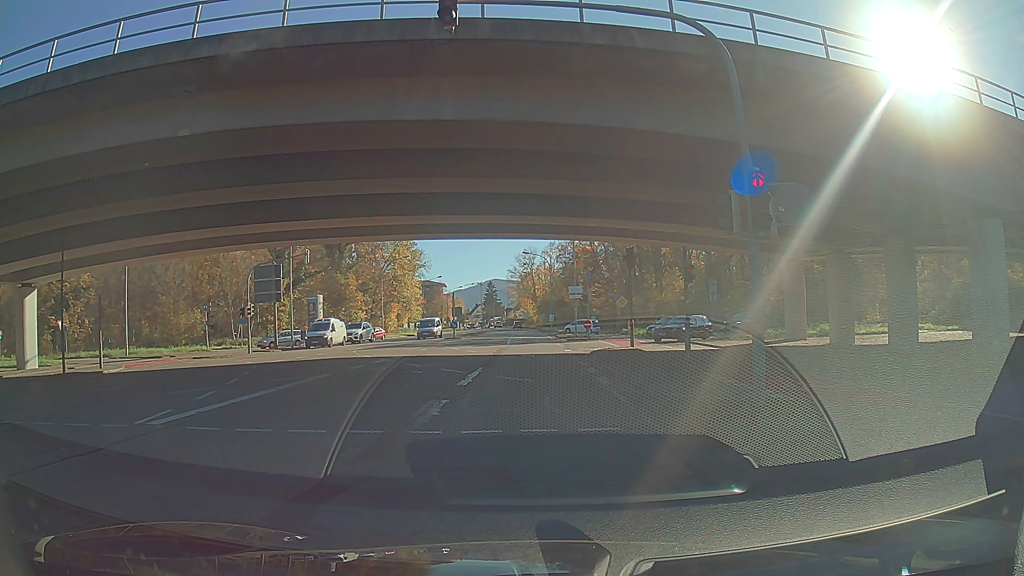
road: secondary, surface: asphalt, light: Day
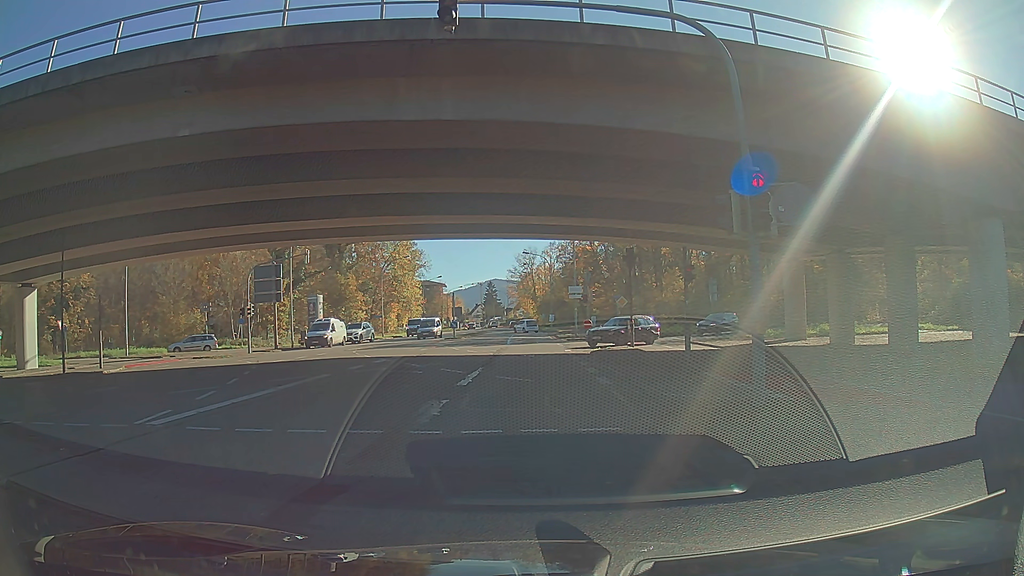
(0.0, 0.0) m; 0°
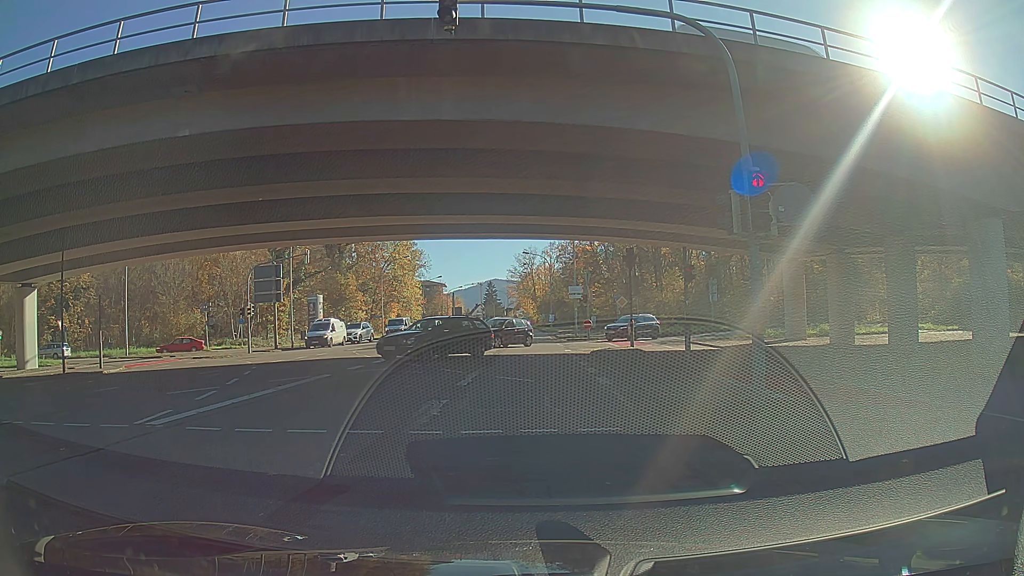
(0.0, 0.0) m; 0°
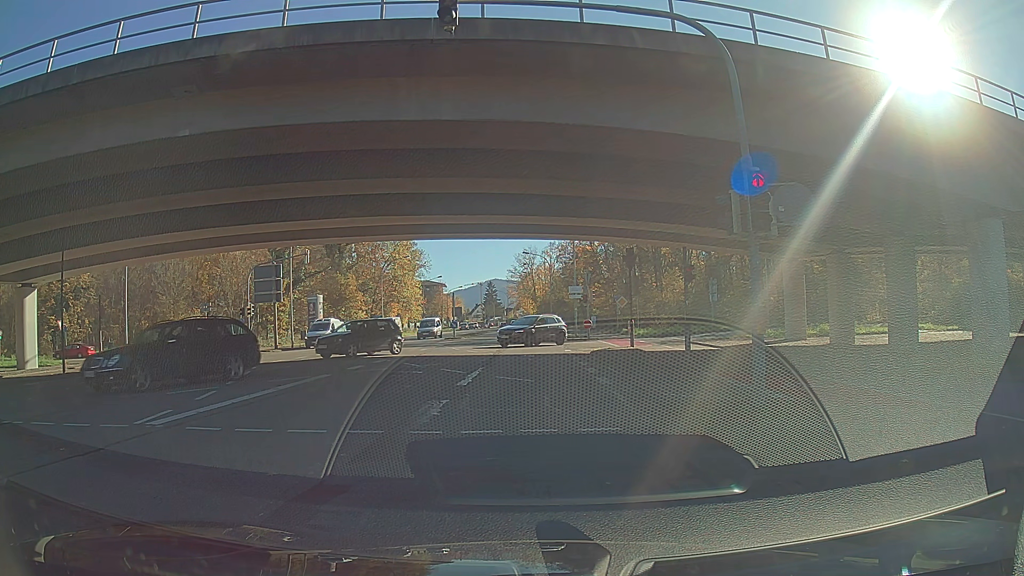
(0.0, 0.0) m; 0°
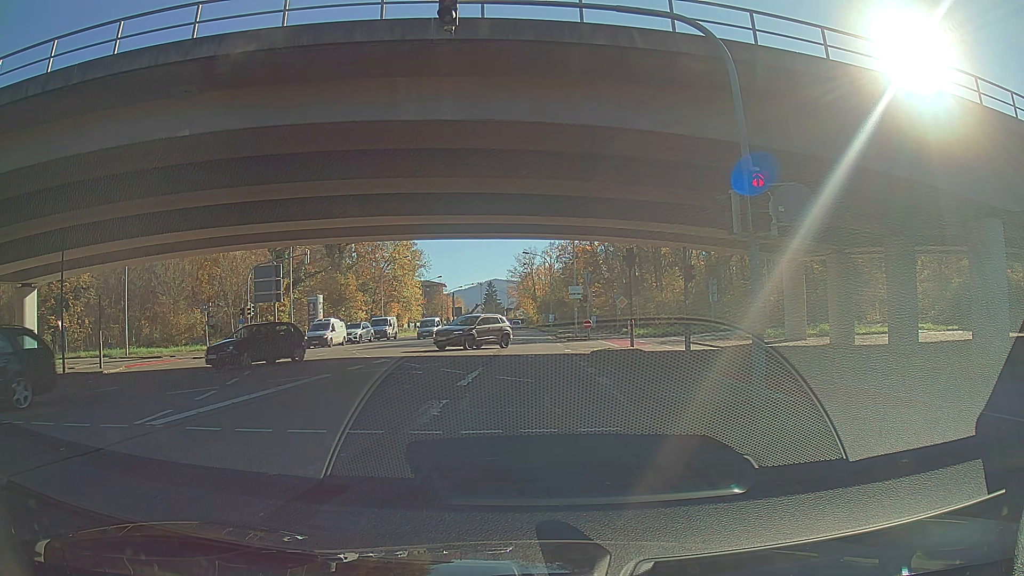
(0.0, 0.0) m; 0°
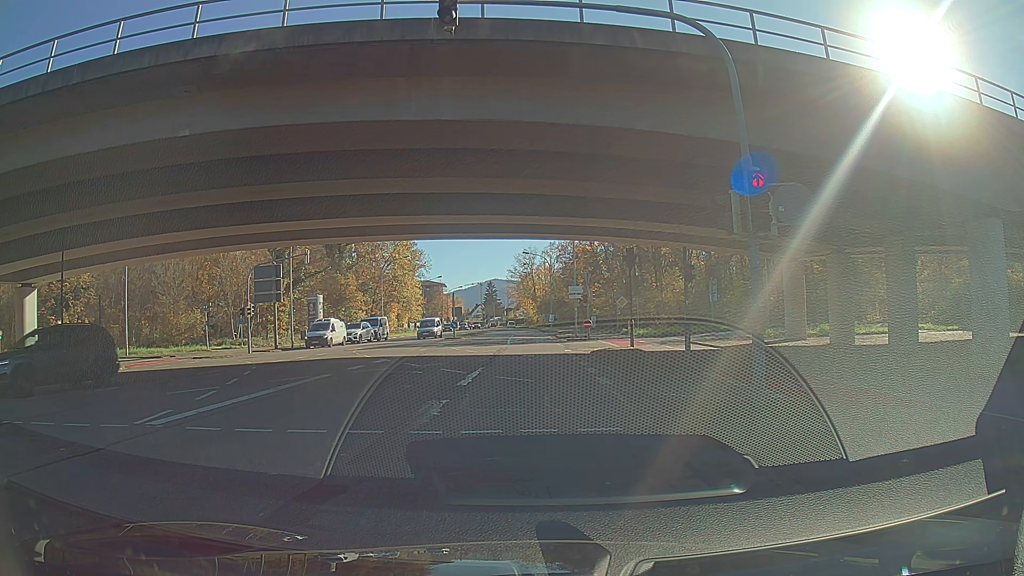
(0.0, 0.0) m; 0°
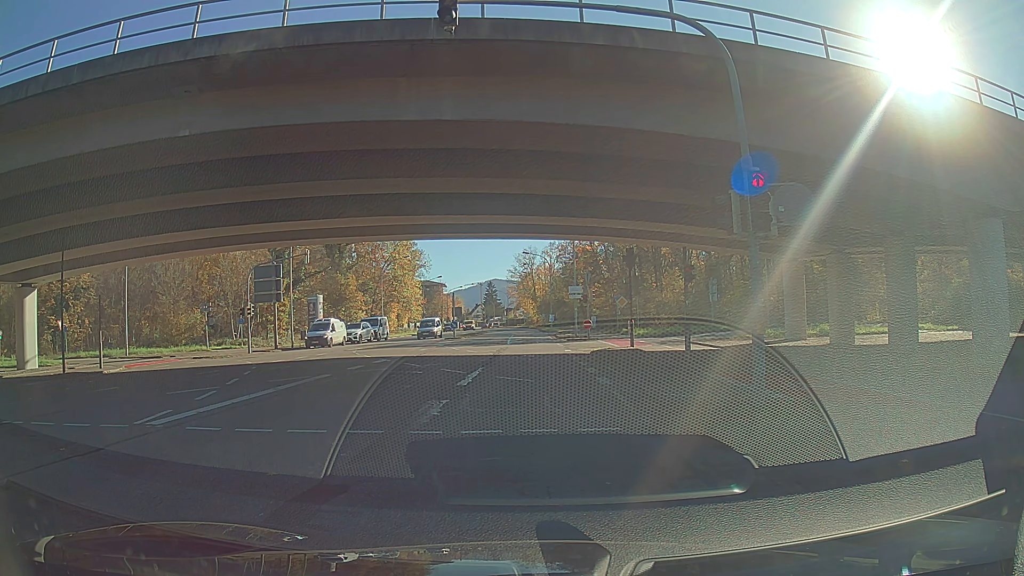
(0.0, 0.0) m; 0°
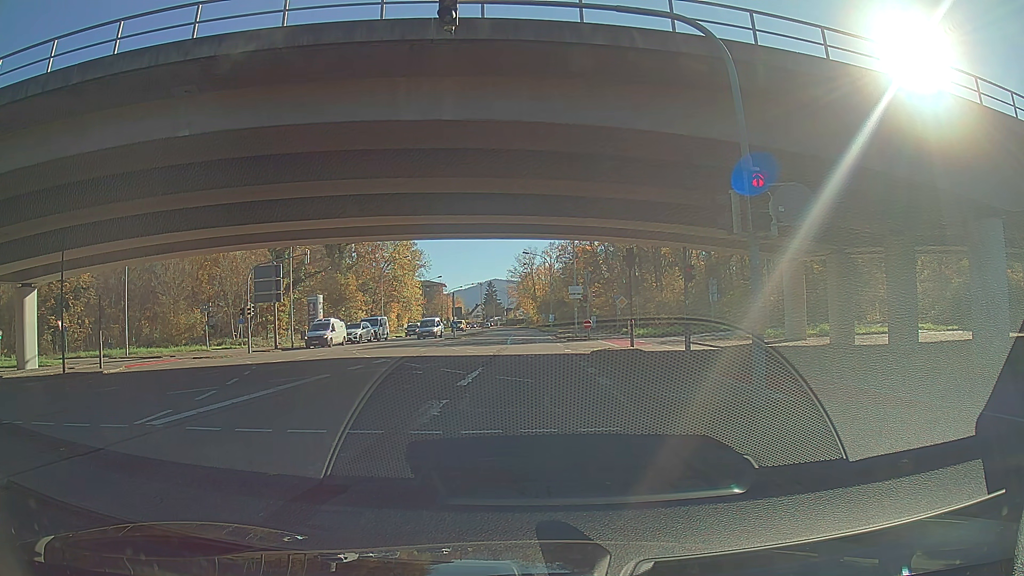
(0.0, 0.0) m; 0°
(0, +10) (0, +20) (0, +30) (0, +40) (0, +50) (-1, +60) (-1, +70) (-1, +80) (-1, +90) (-1, +100) m
